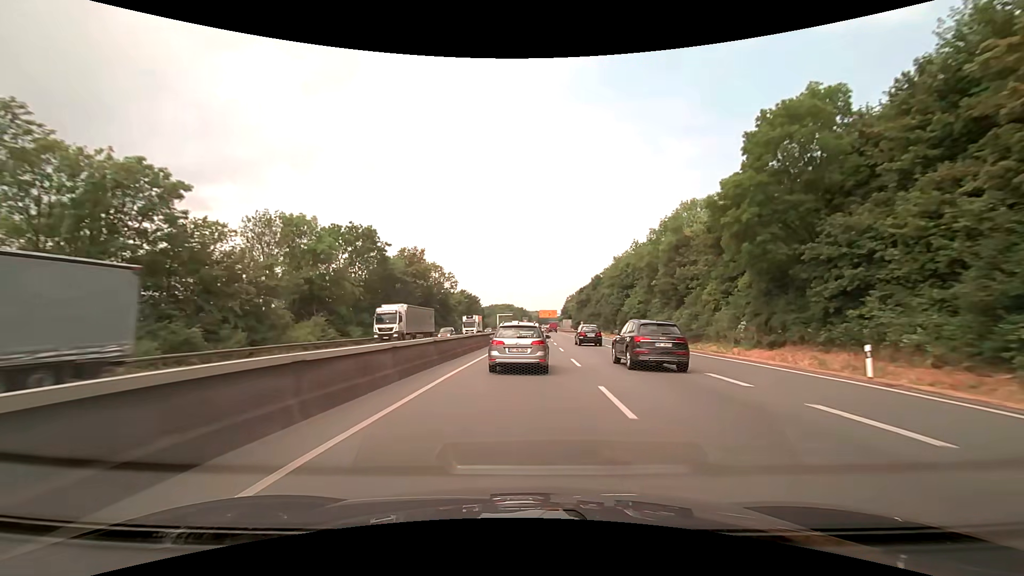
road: trunk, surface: asphalt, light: Day
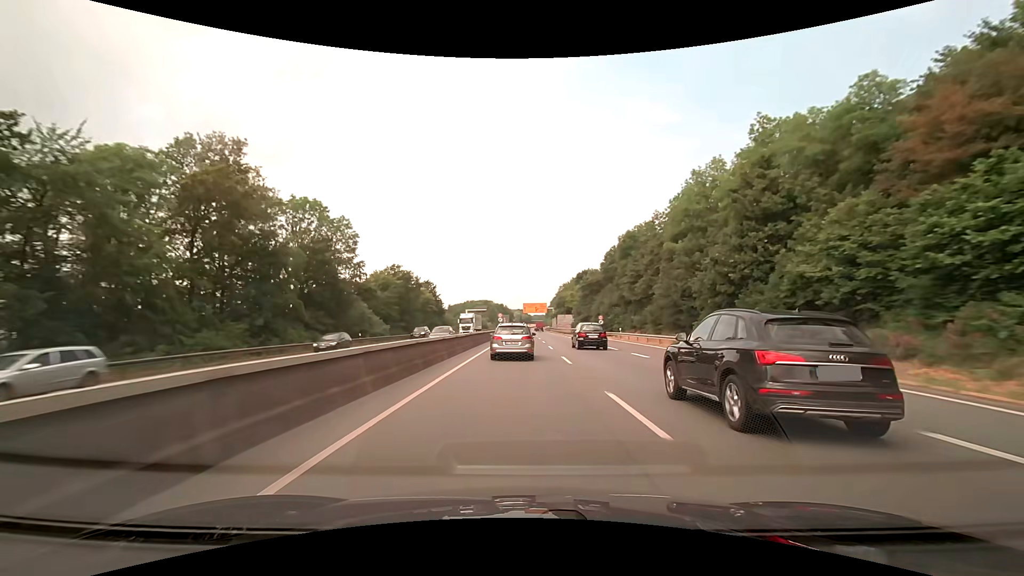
(+1.6, +57.7) m; +2°
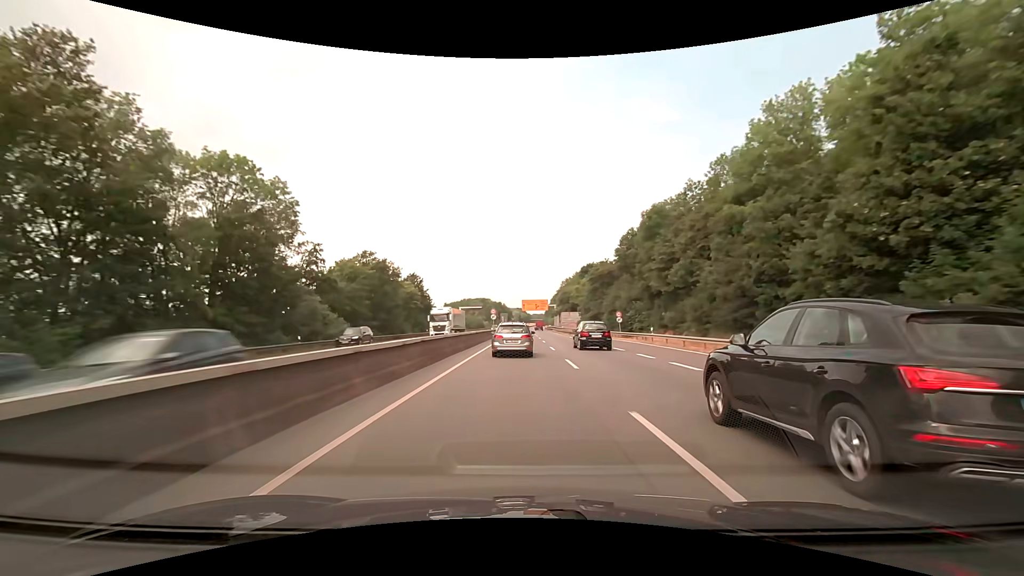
(+0.1, +14.5) m; 0°
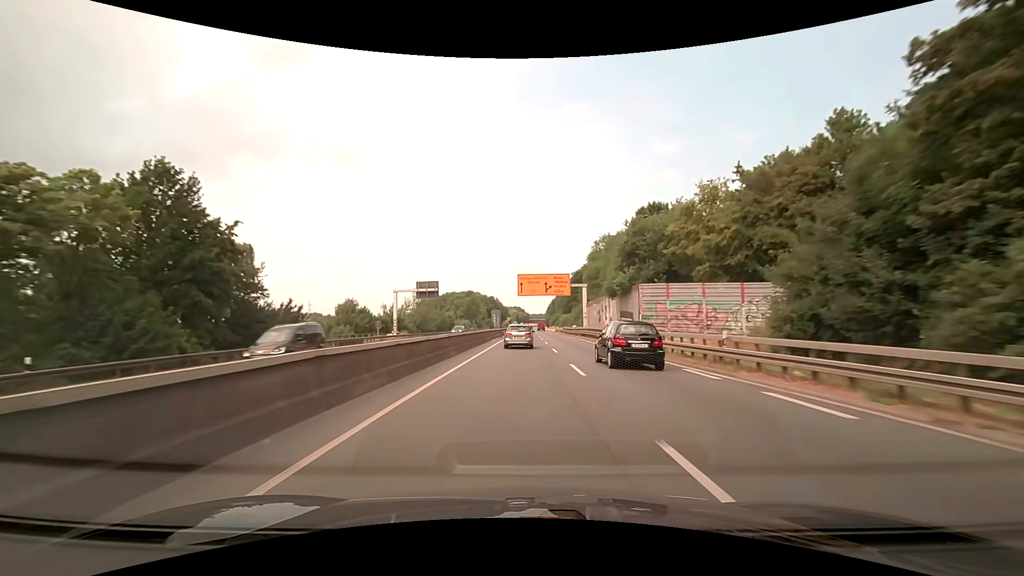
(+0.2, +74.0) m; 0°
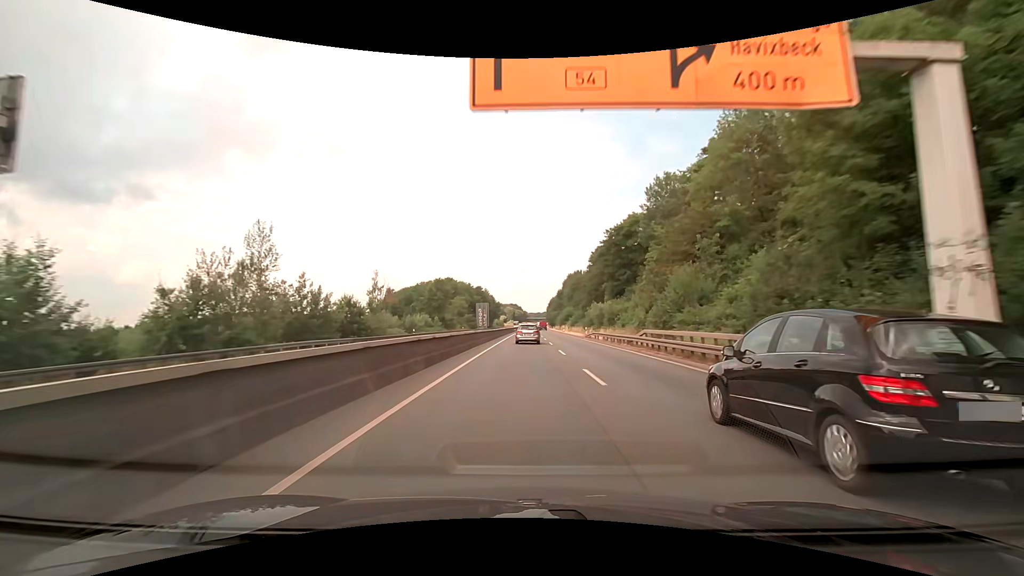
(+0.1, +63.1) m; 0°
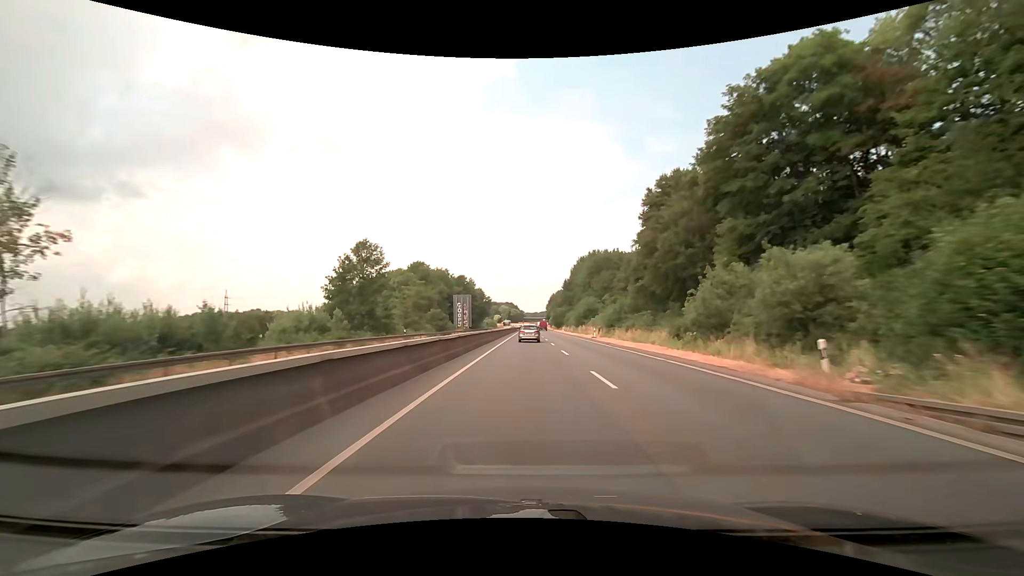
(0.0, +48.2) m; 0°
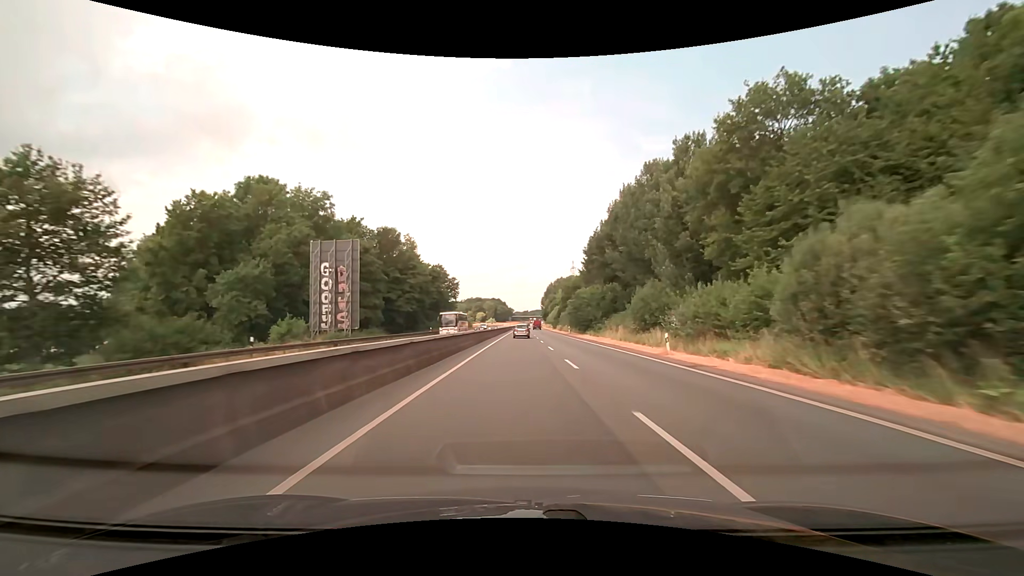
(+0.9, +79.7) m; +1°
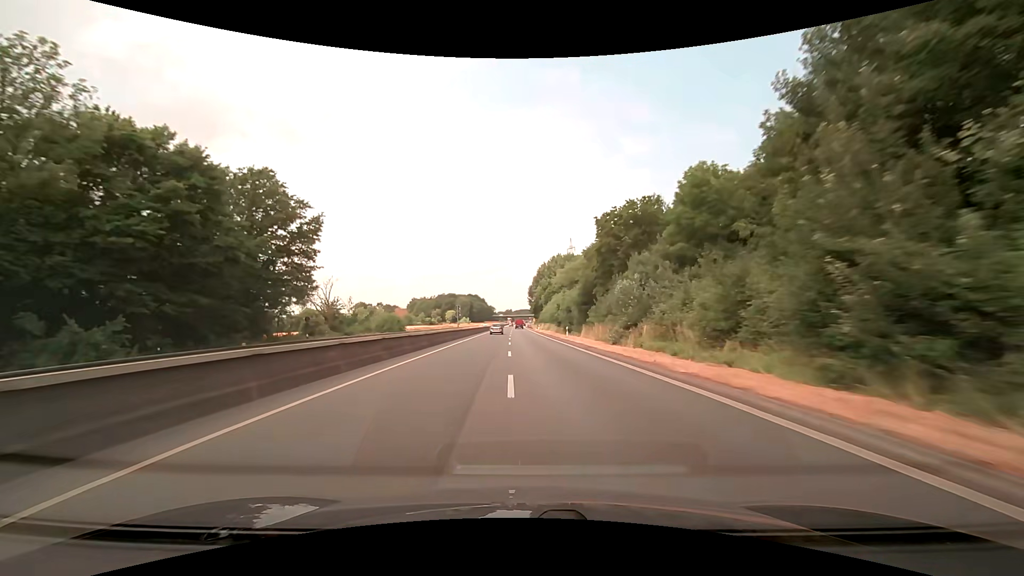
(+1.7, +79.2) m; +2°
(0, +10) (0, +20) (0, +30) (0, +40) (0, +50) (0, +60) (0, +70) (0, +80) (-1, +90) (-1, +100) m
